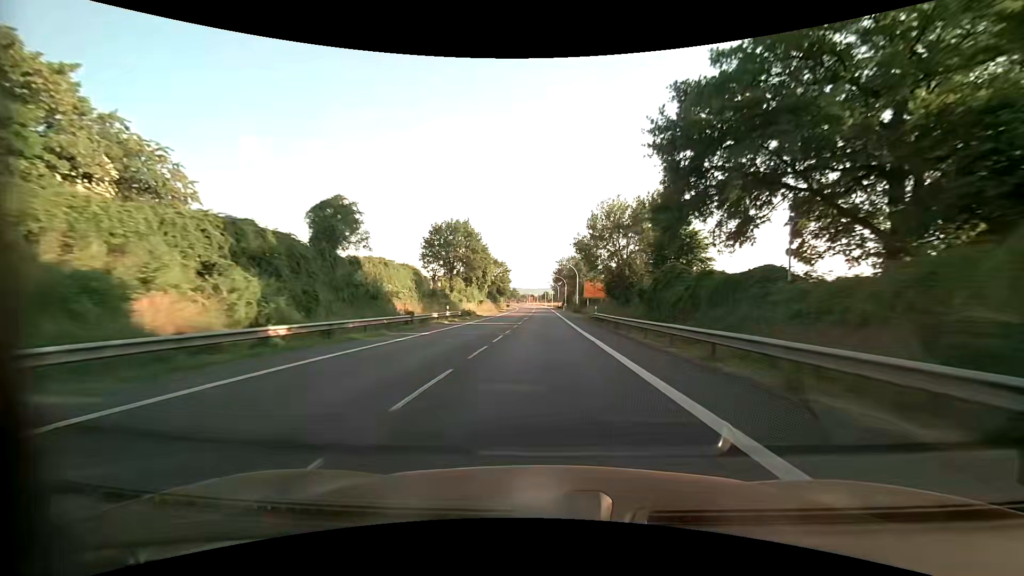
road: primary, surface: asphalt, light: Day
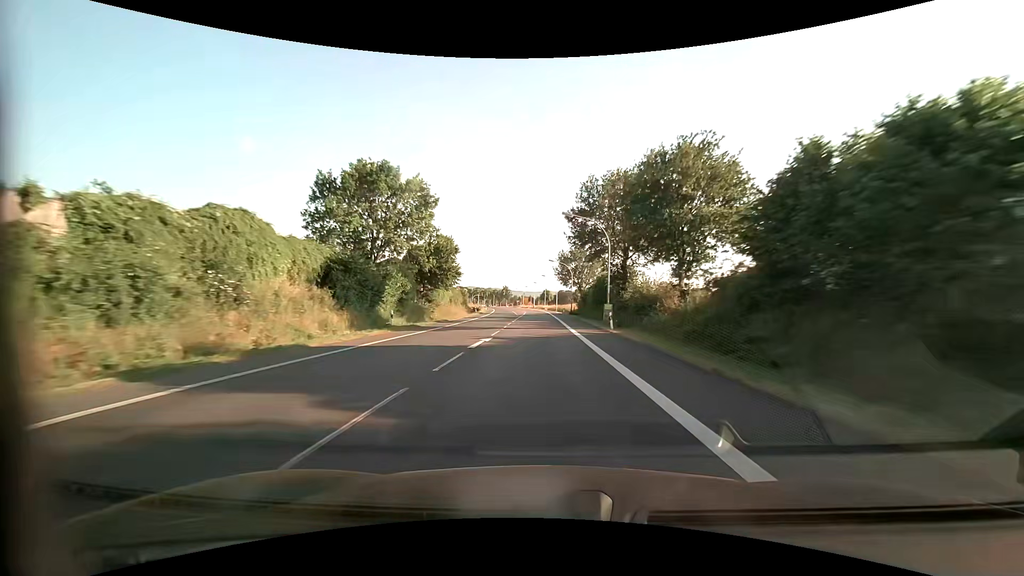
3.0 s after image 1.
(+0.2, +74.2) m; 0°
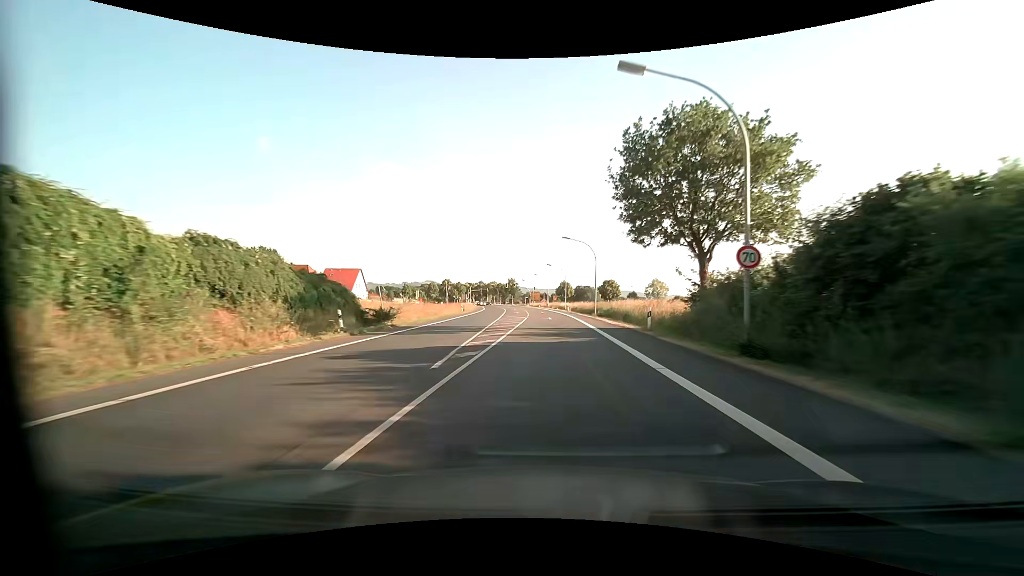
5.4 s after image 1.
(-1.2, +55.8) m; -2°
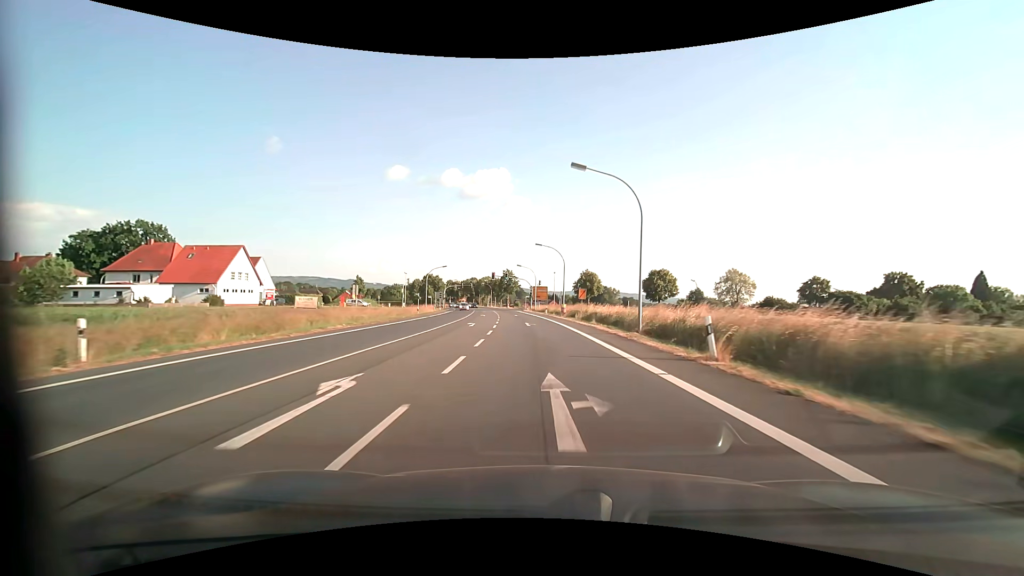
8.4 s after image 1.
(-0.4, +60.0) m; -1°
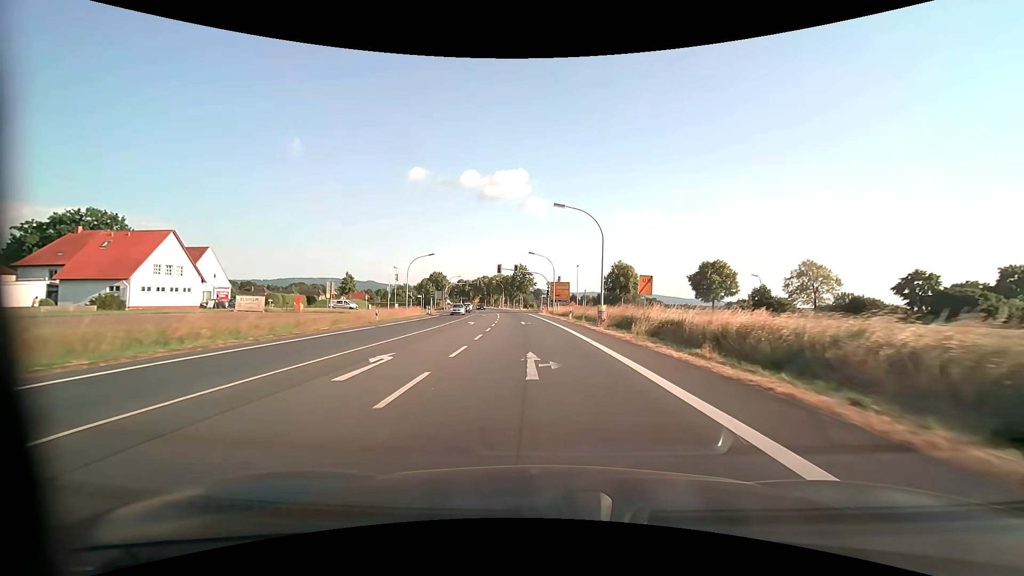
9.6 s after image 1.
(-0.3, +21.0) m; -2°
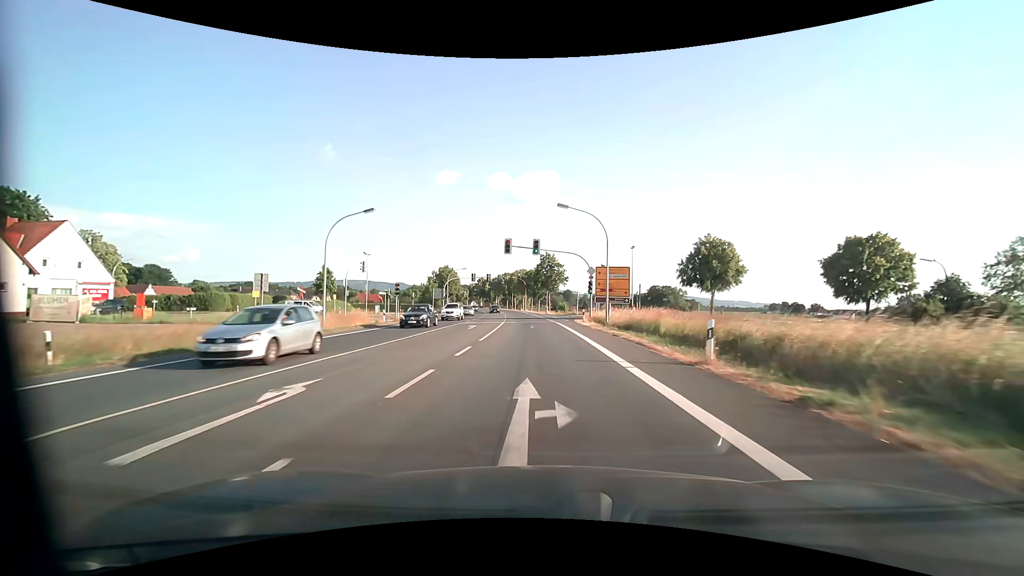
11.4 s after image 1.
(-0.8, +29.6) m; -3°
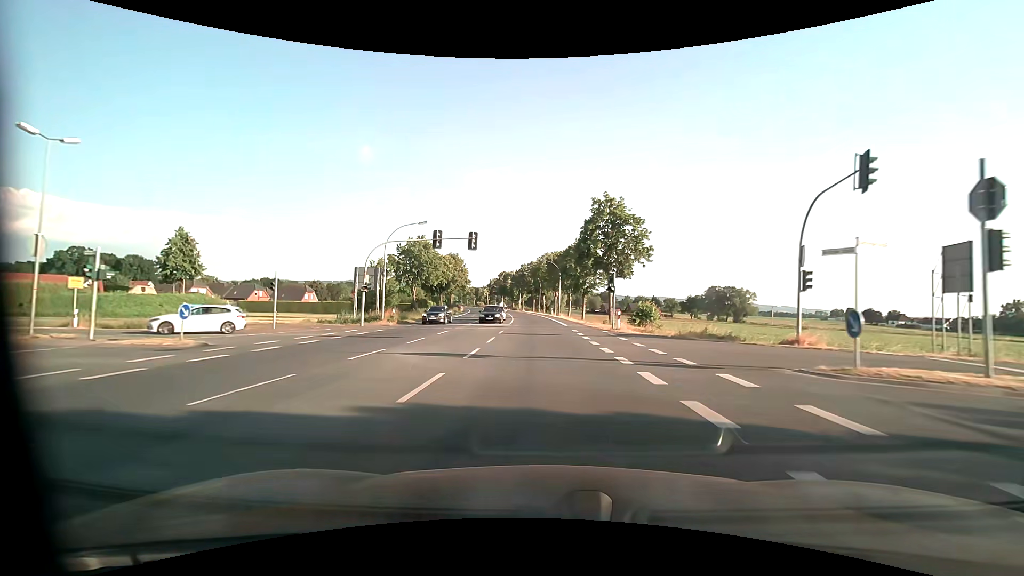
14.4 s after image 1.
(-1.7, +48.0) m; -4°
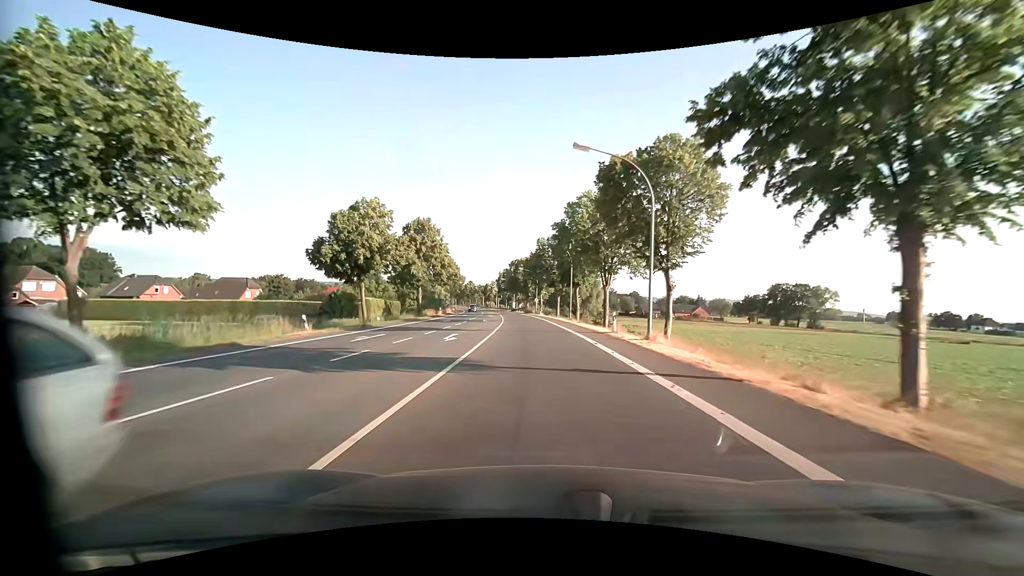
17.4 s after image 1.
(-1.2, +48.7) m; -3°
(0, +10) (0, +20) (0, +30) (-1, +40) (-2, +50) (-2, +60) (-3, +70) (-5, +80) (-6, +90) (-7, +100) m
